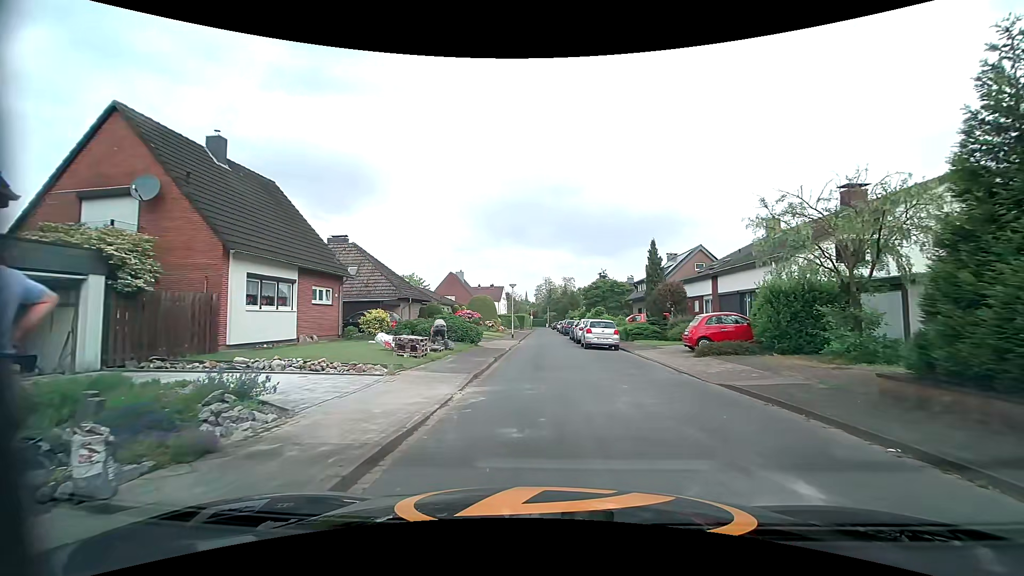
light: Day
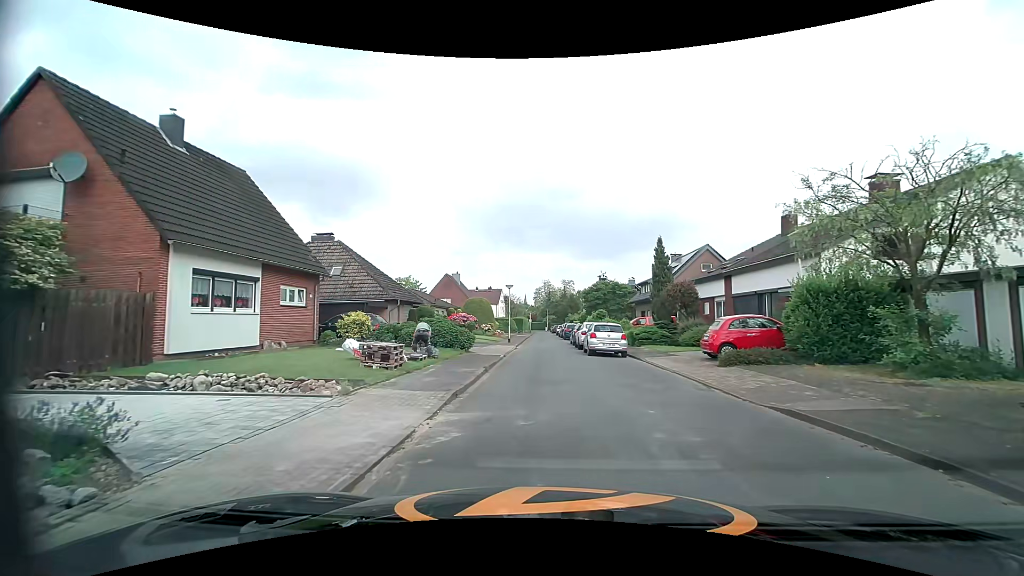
(0.0, +2.6) m; +1°
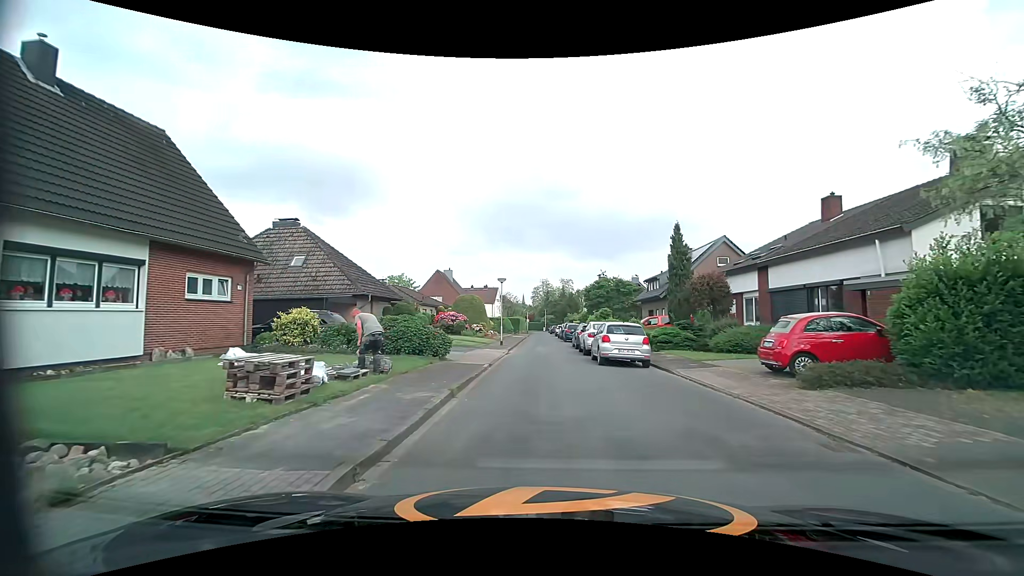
(-0.1, +5.1) m; 0°
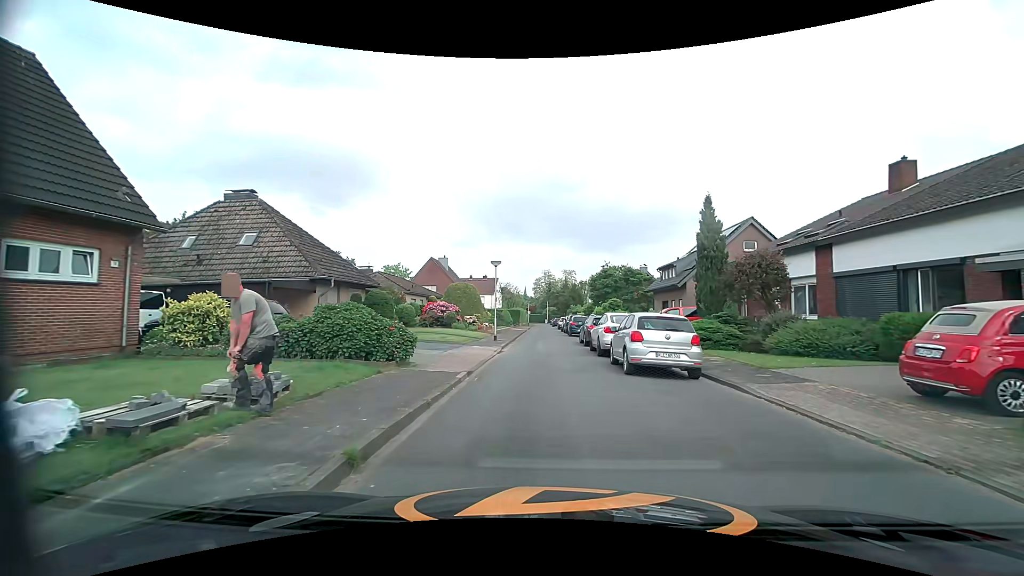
(0.0, +5.1) m; -1°
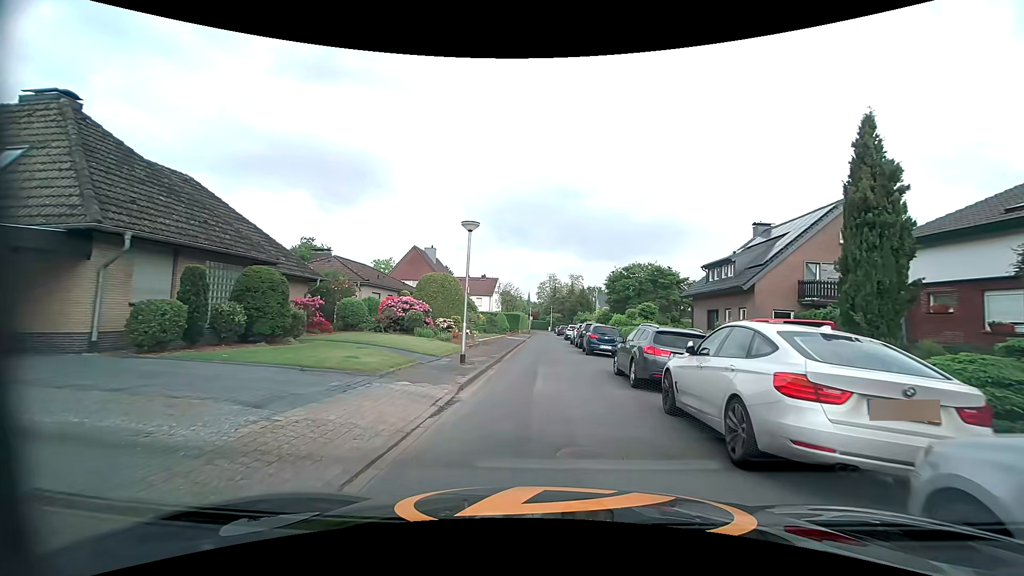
(0.0, +11.7) m; 0°
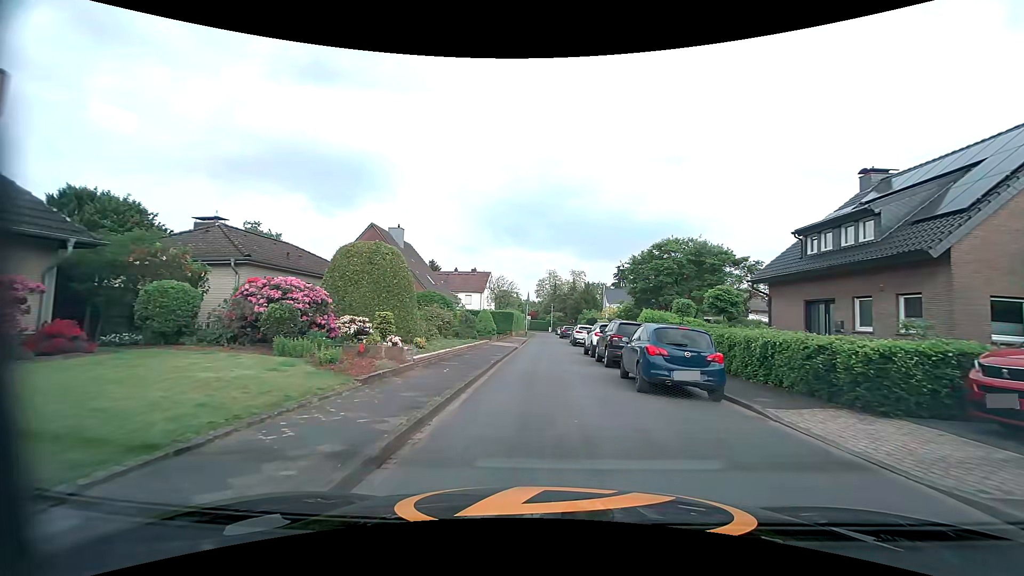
(-0.1, +13.2) m; +1°
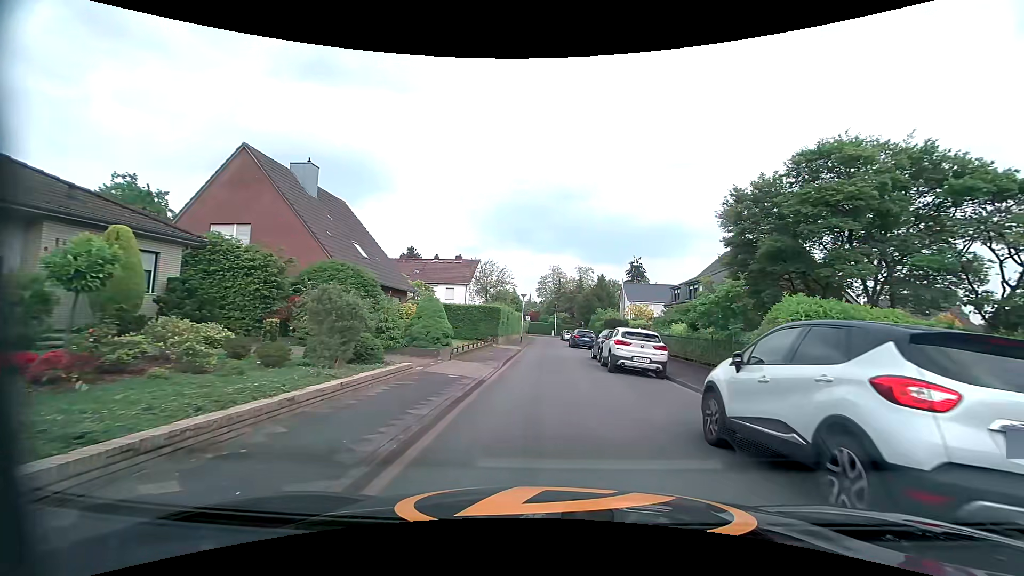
(-0.4, +18.3) m; -1°
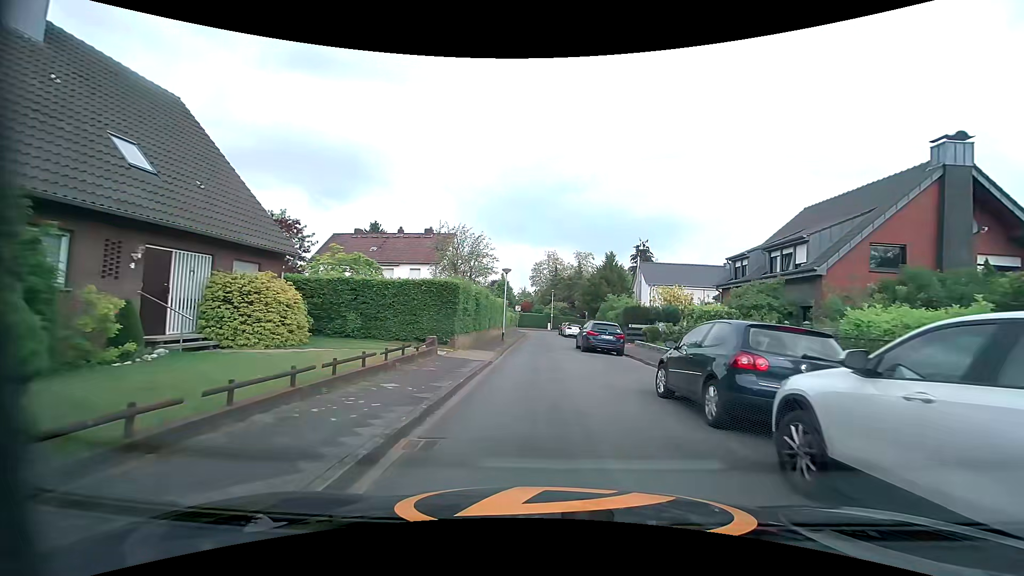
(+0.1, +15.2) m; +1°
